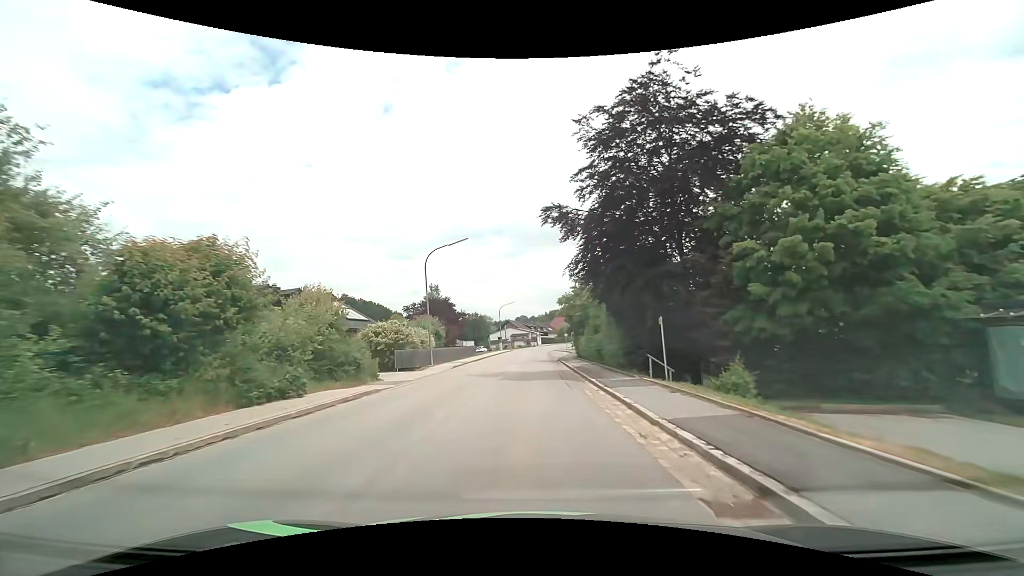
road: tertiary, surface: asphalt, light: Day
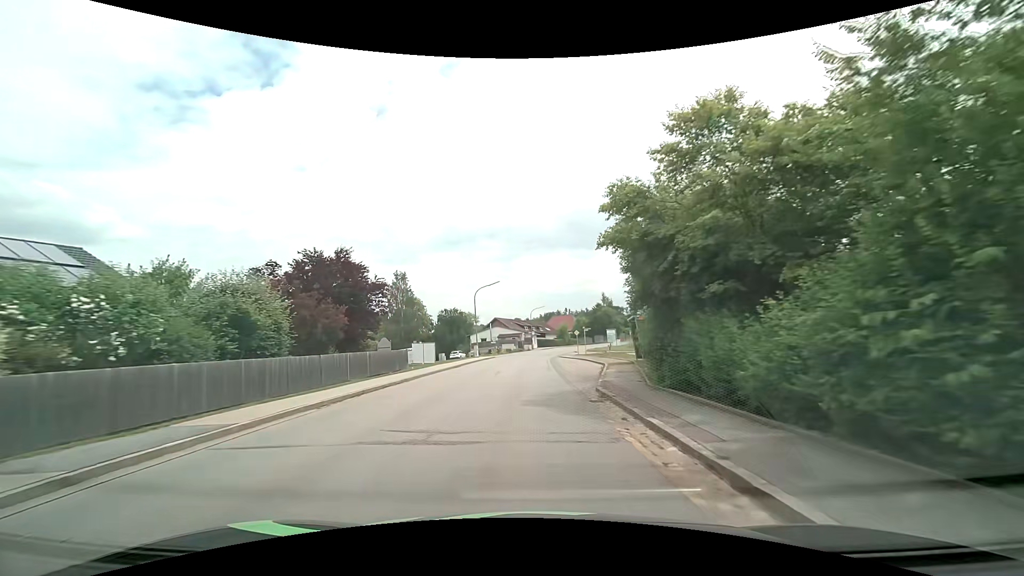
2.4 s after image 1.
(0.0, +28.8) m; 0°
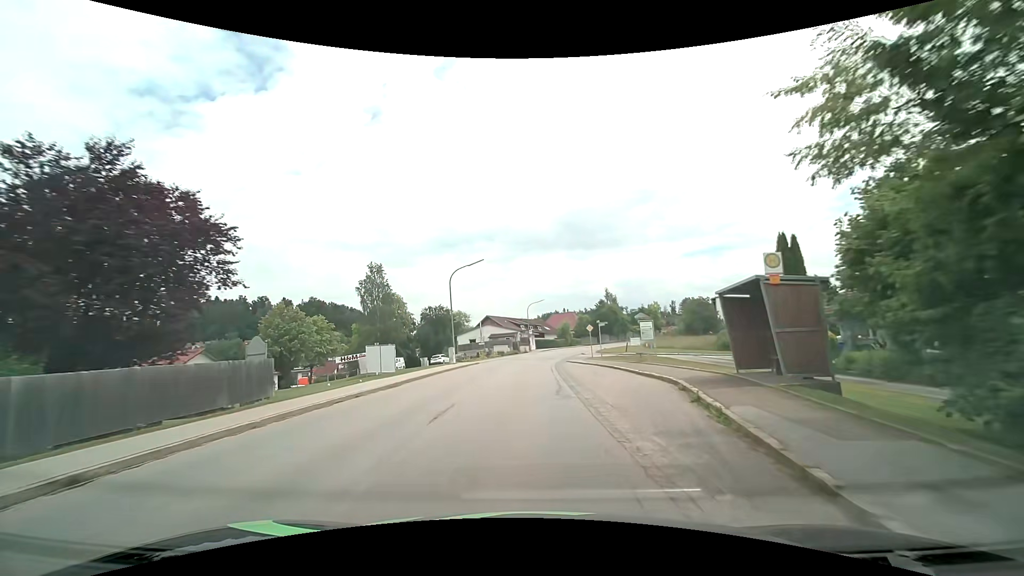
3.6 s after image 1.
(+0.1, +14.3) m; 0°
(0, +10) (0, +20) (0, +30) (+1, +40) (+2, +50) (+3, +60) (+5, +70) (+8, +79) (+11, +89) (+15, +98) m
